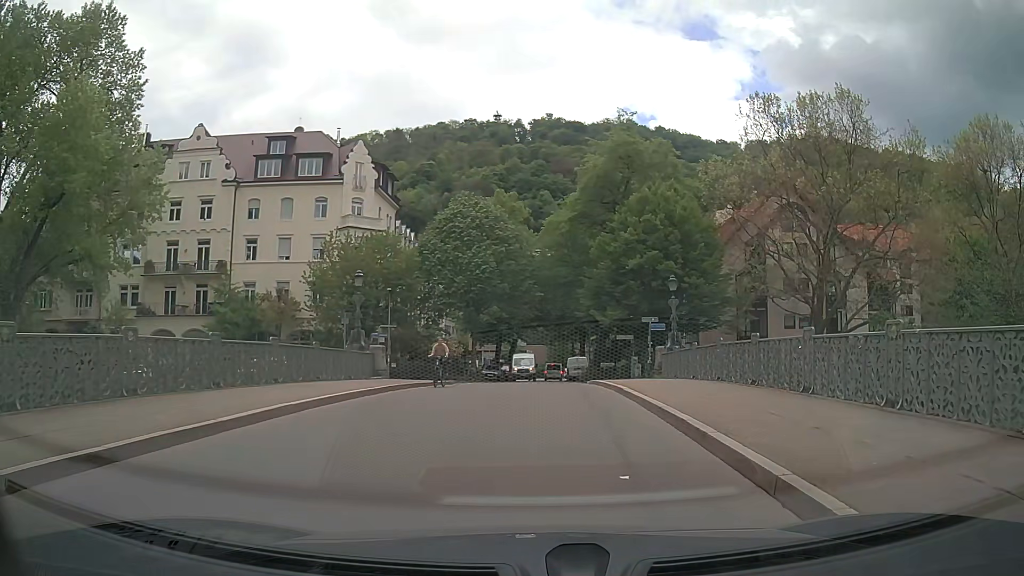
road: residential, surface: asphalt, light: Day
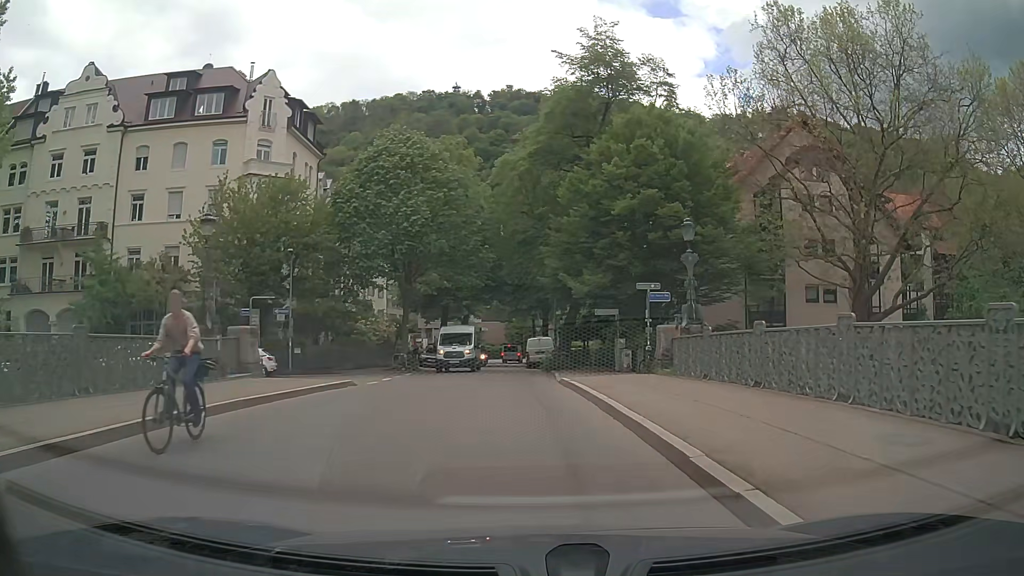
(+0.6, +11.8) m; +3°
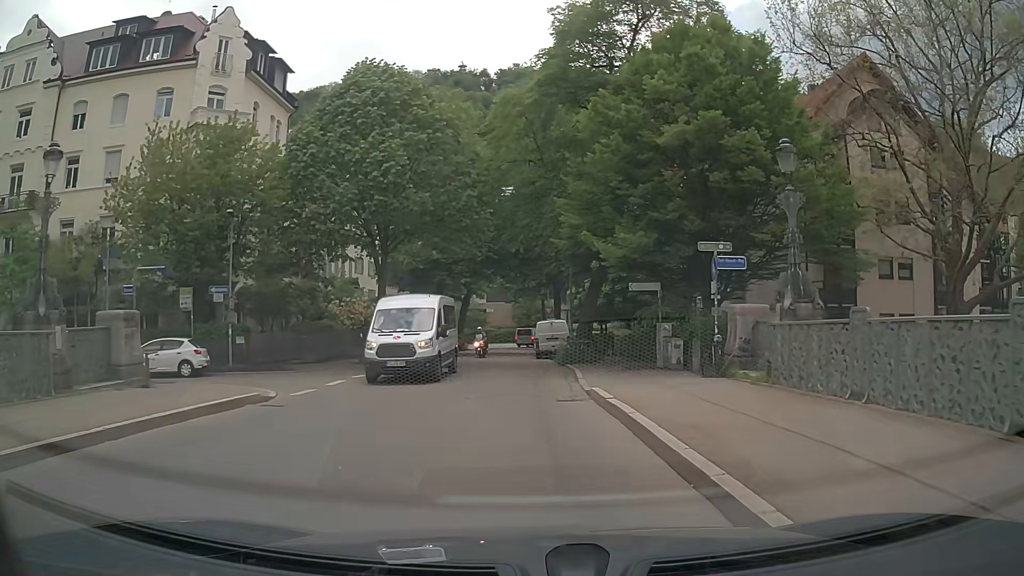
(0.0, +8.2) m; -1°
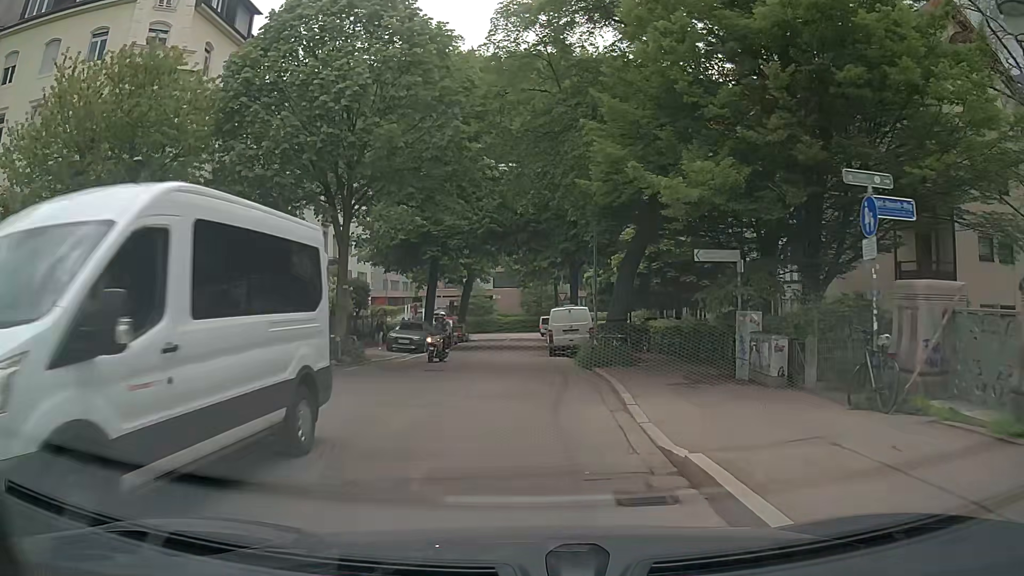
(-0.1, +7.7) m; -1°
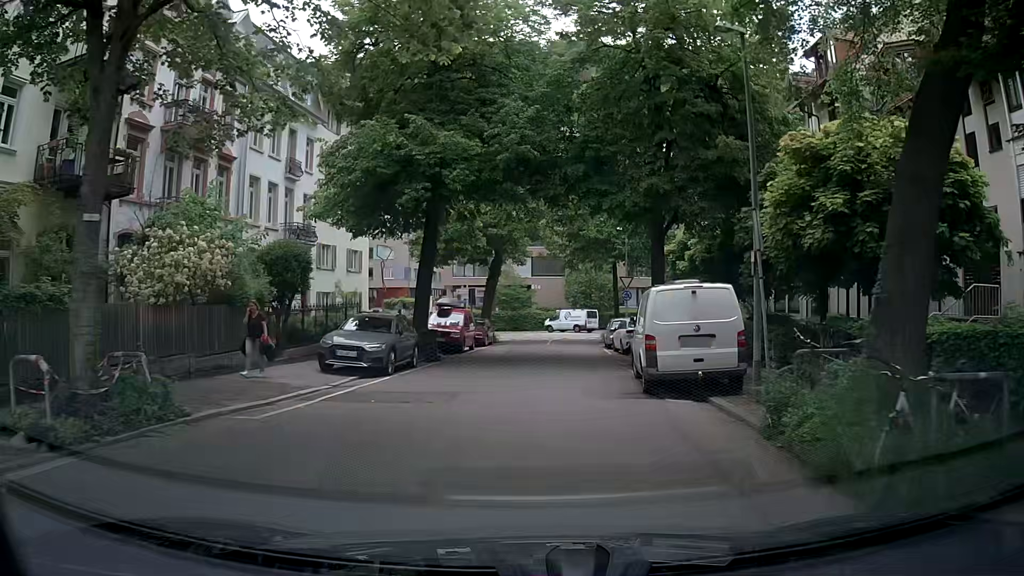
(-0.4, +15.3) m; -3°
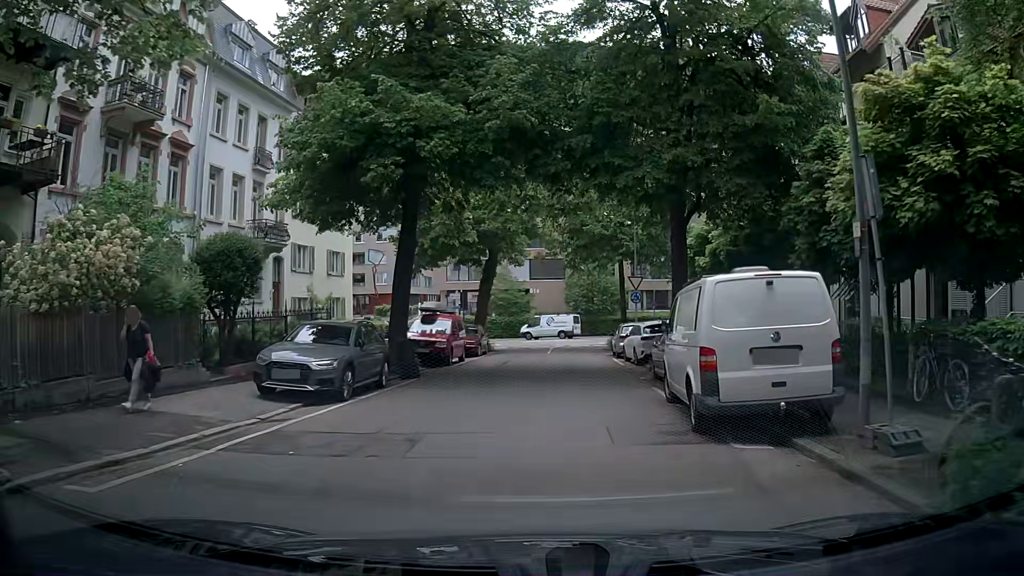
(+0.1, +4.0) m; +2°
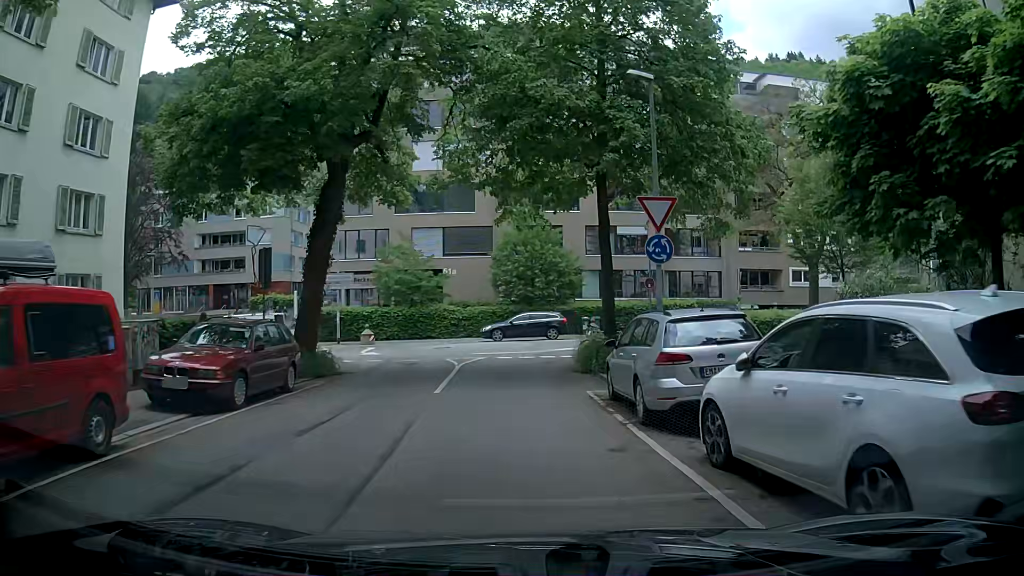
(+0.6, +20.0) m; +5°
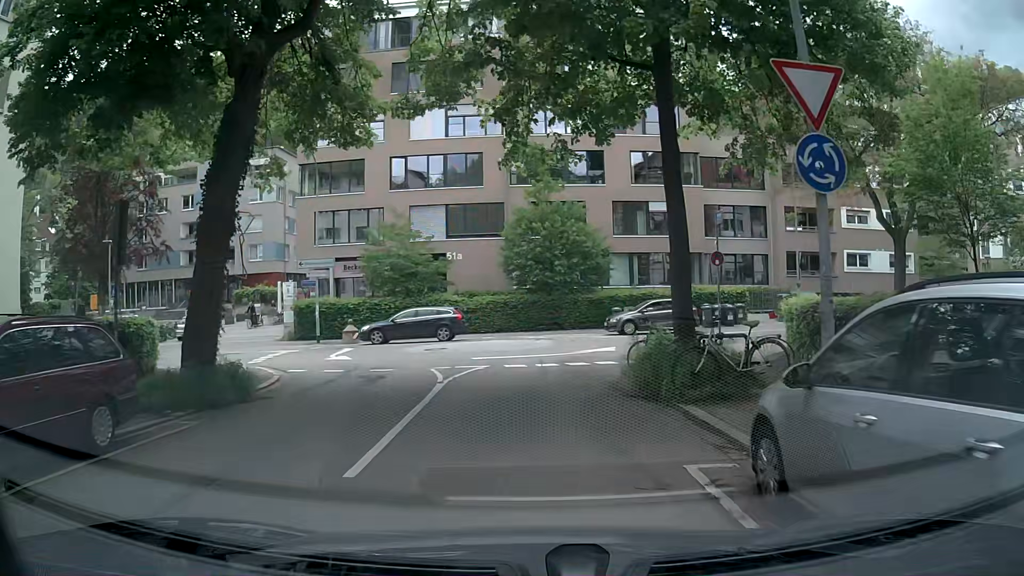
(-0.2, +7.0) m; -3°
